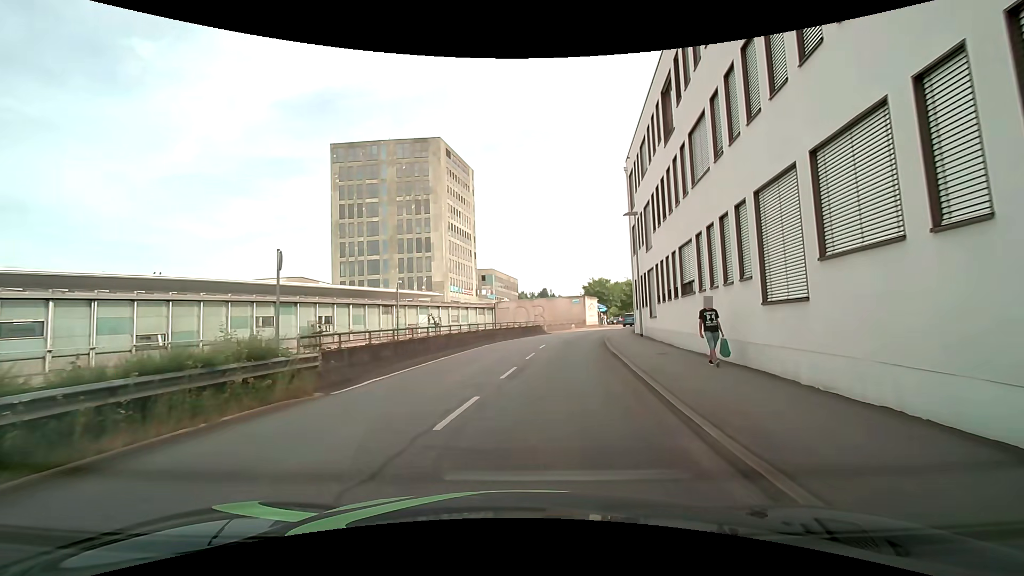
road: residential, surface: asphalt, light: Day
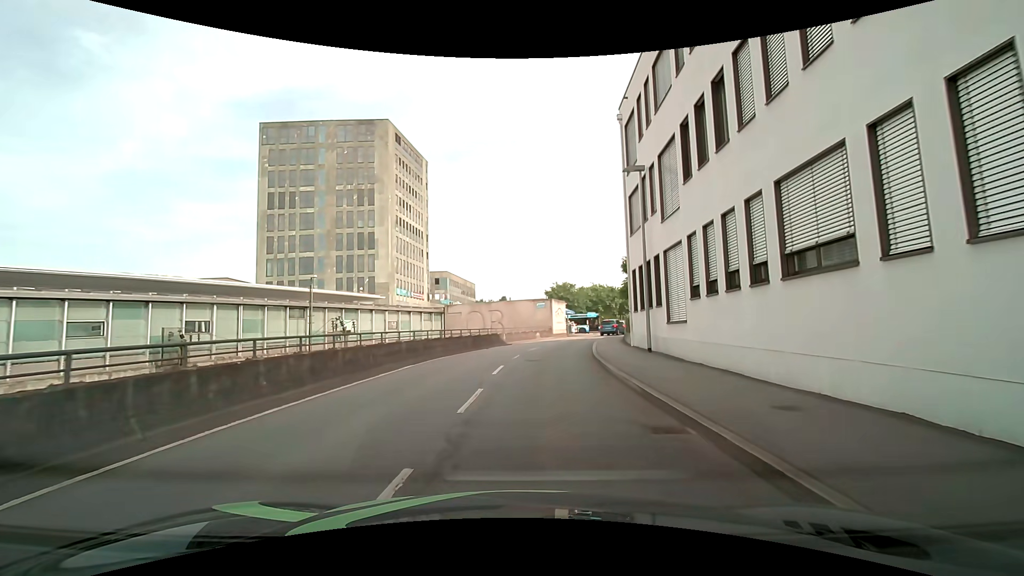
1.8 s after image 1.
(+0.6, +10.5) m; +6°
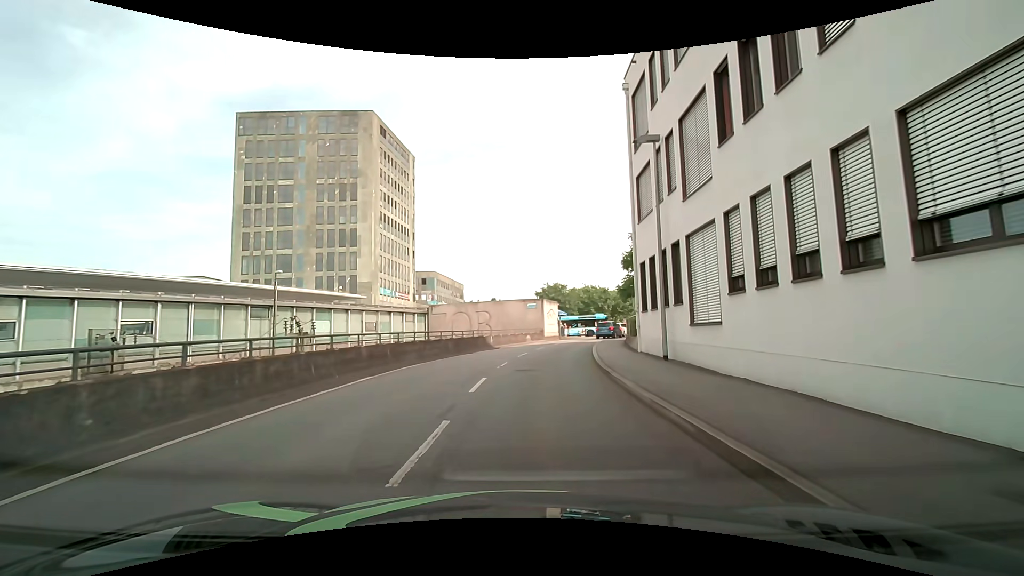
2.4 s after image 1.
(0.0, +3.6) m; 0°
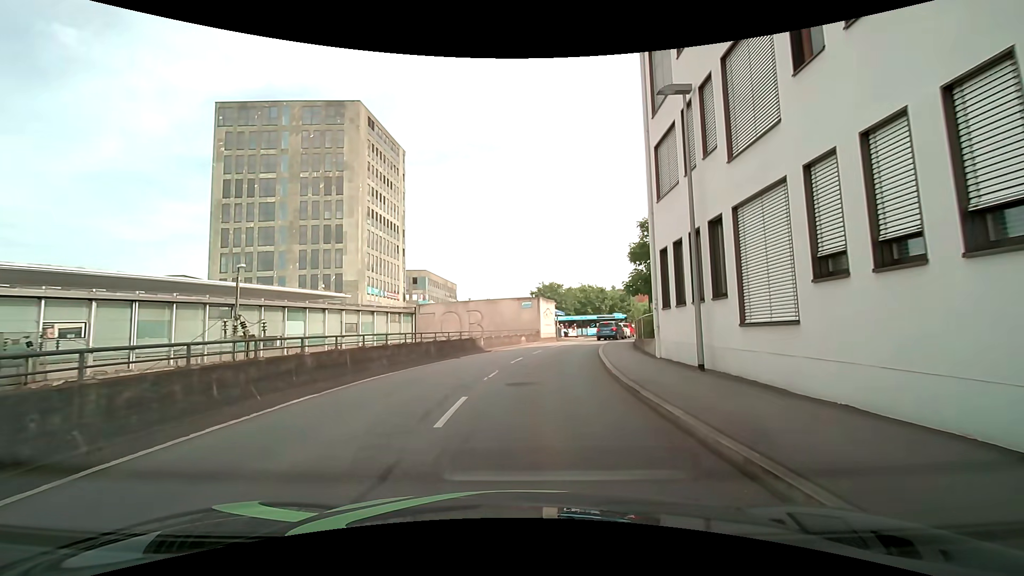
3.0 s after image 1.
(0.0, +3.6) m; -2°
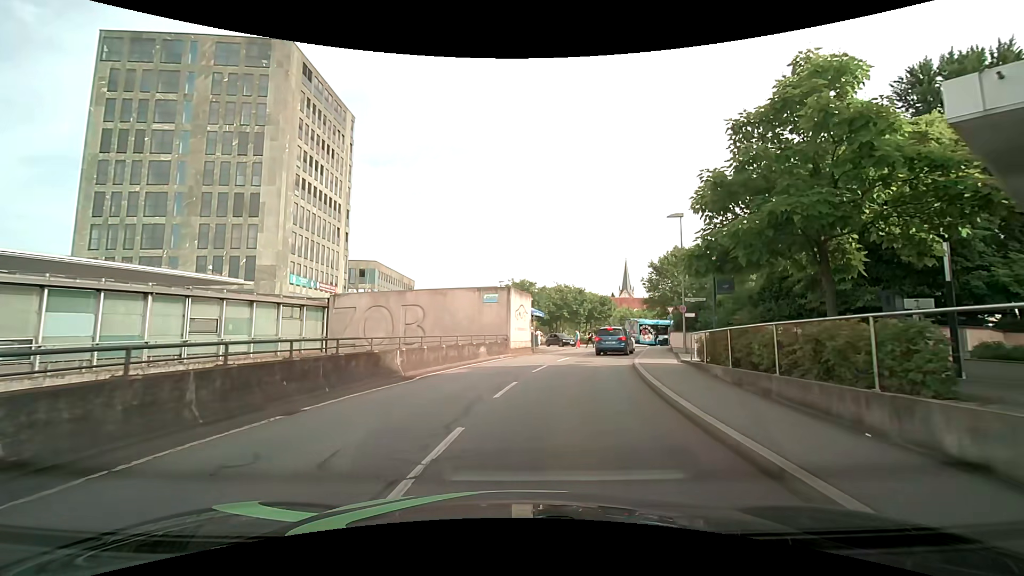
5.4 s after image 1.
(+1.0, +14.7) m; +6°
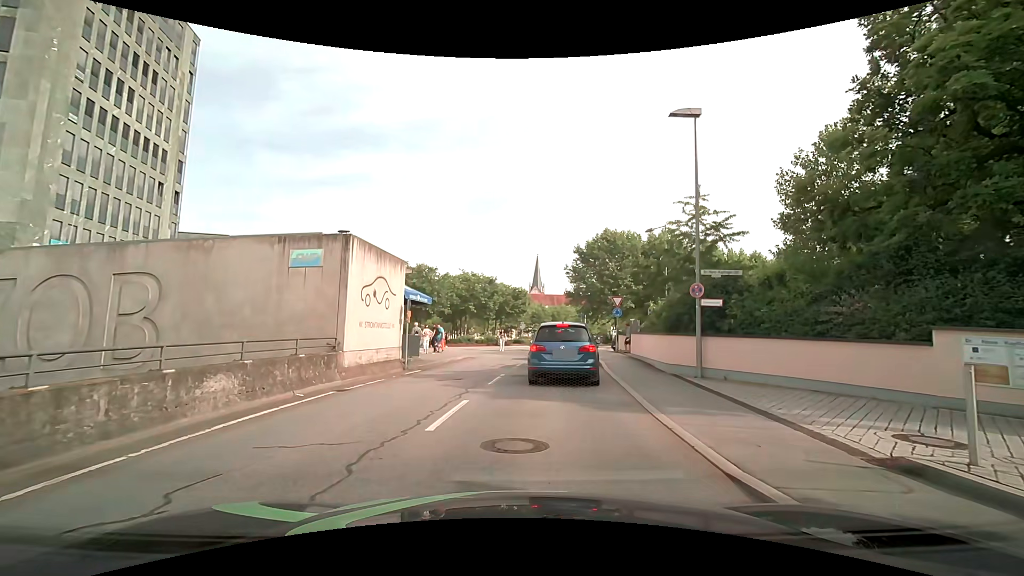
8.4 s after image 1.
(+1.5, +15.0) m; +12°
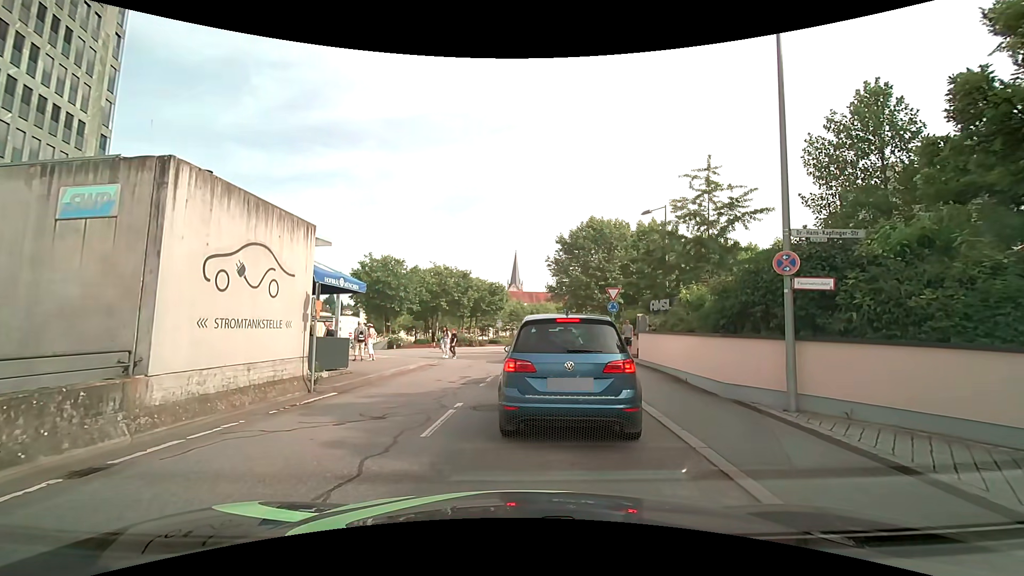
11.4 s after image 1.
(+0.1, +5.8) m; +2°
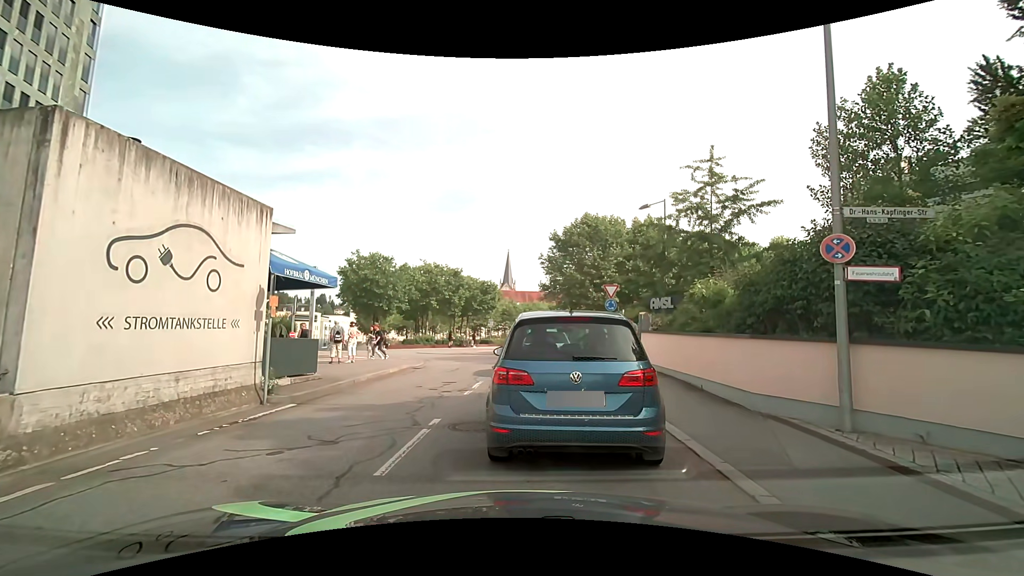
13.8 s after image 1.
(0.0, +1.7) m; 0°
